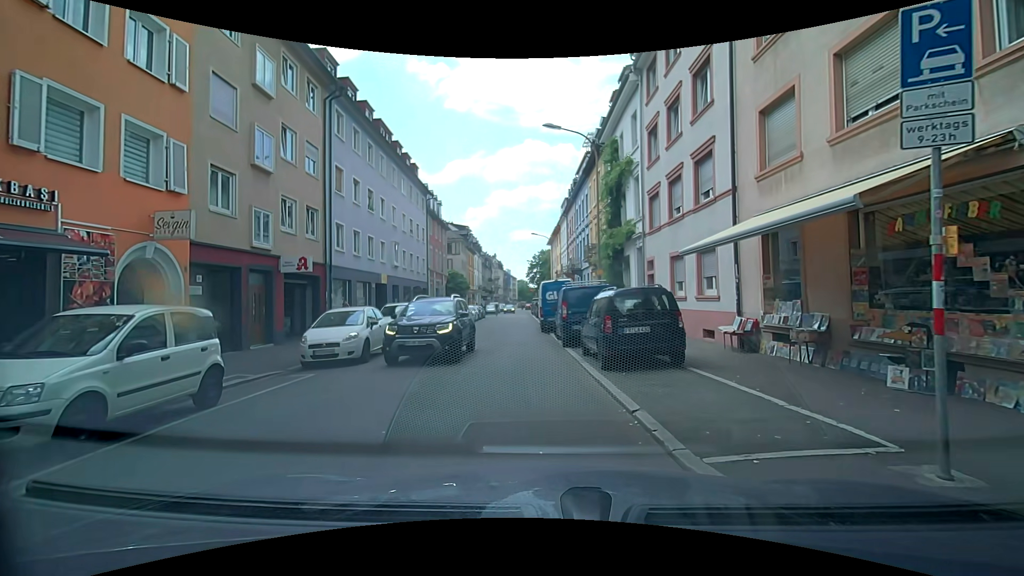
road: residential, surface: asphalt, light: Day
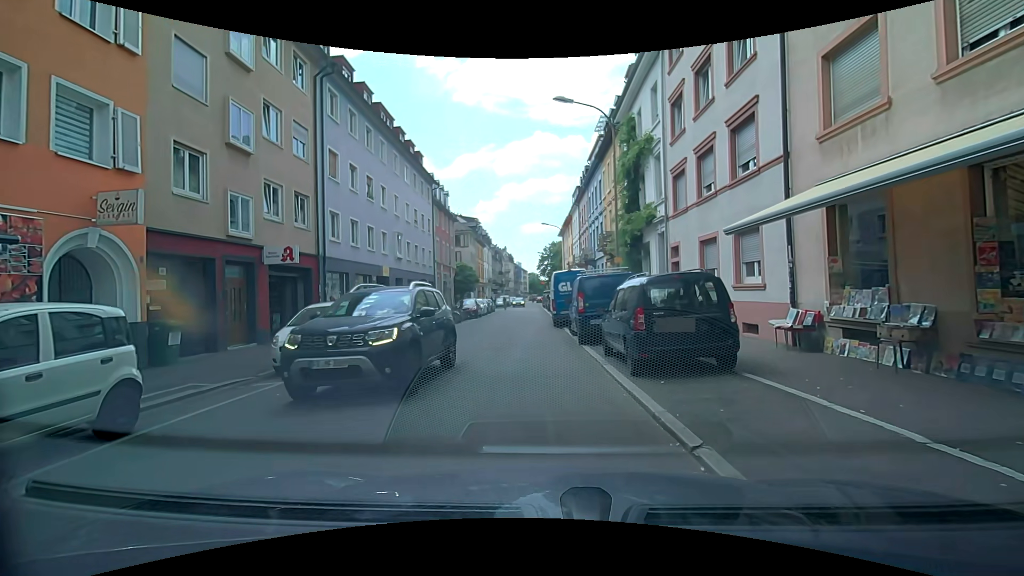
(0.0, +2.0) m; +1°
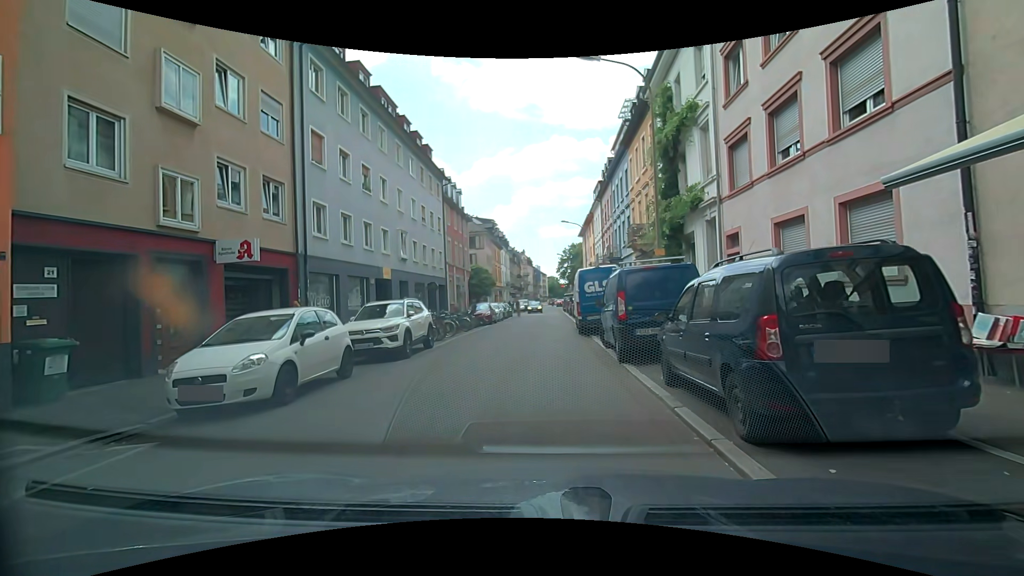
(-0.2, +3.7) m; 0°
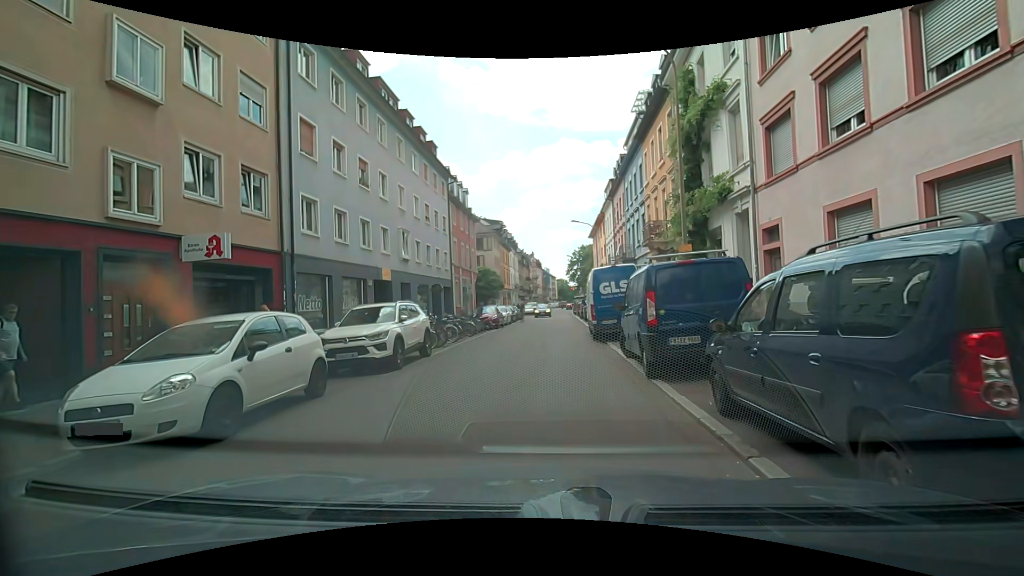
(-0.1, +1.8) m; -2°
